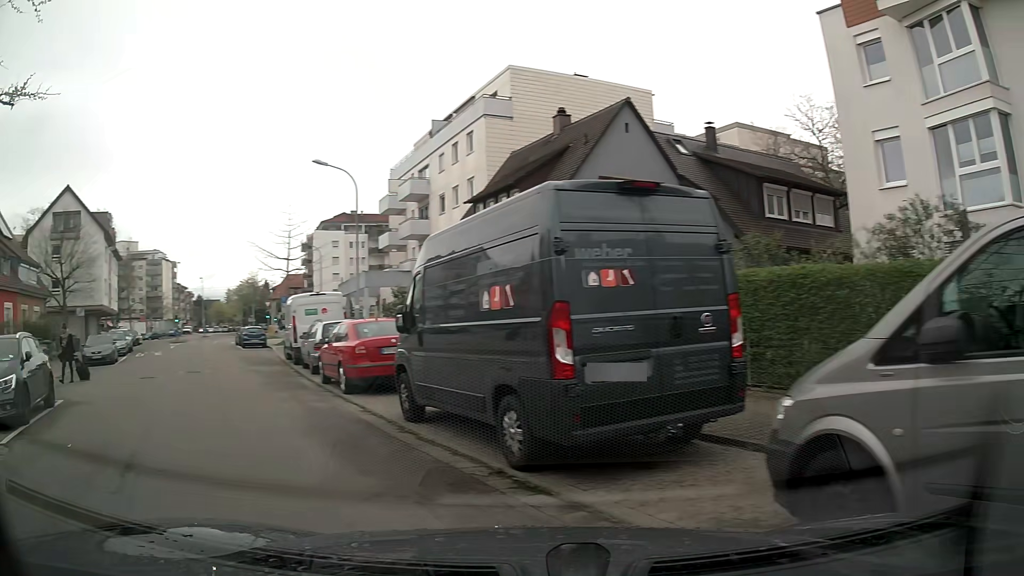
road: residential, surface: asphalt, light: Day
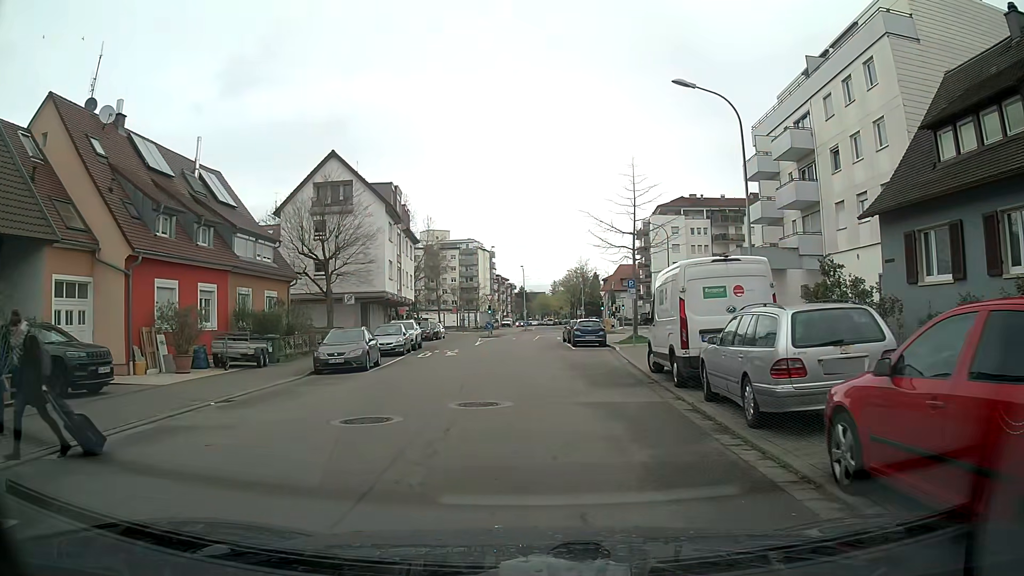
(-3.9, +10.5) m; -28°
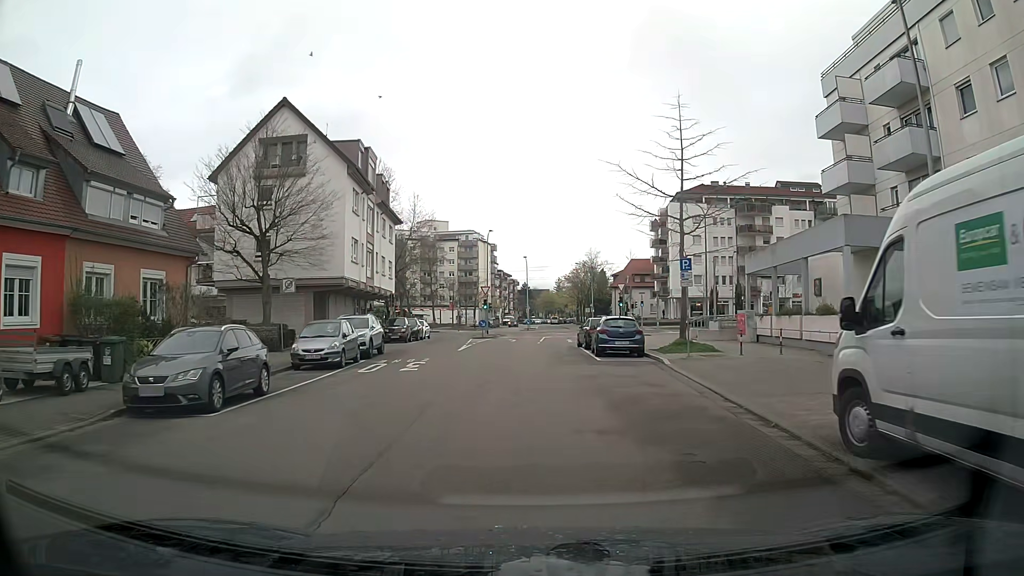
(+0.2, +11.3) m; 0°
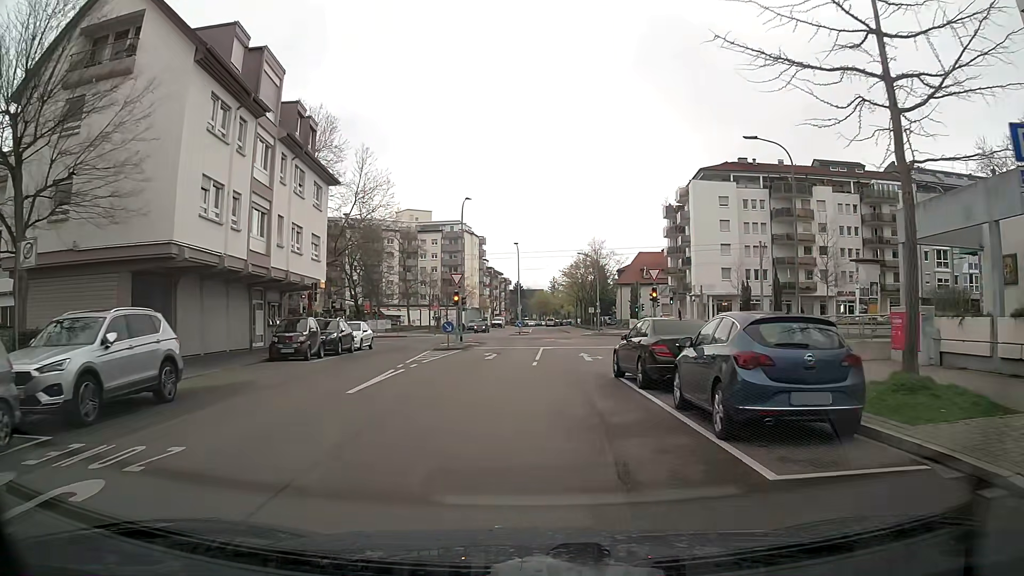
(+0.2, +17.2) m; +1°
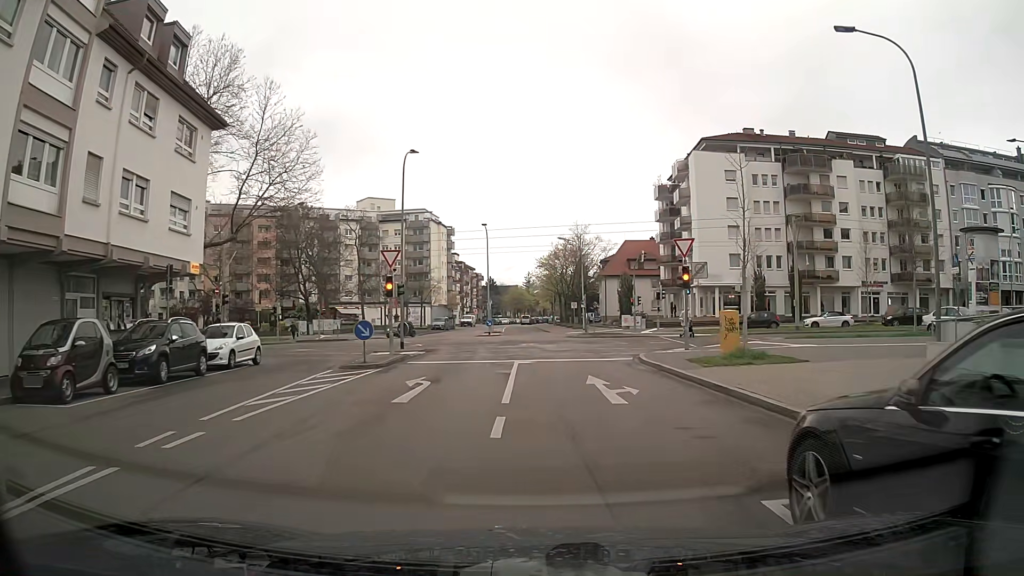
(+0.2, +12.4) m; +3°
